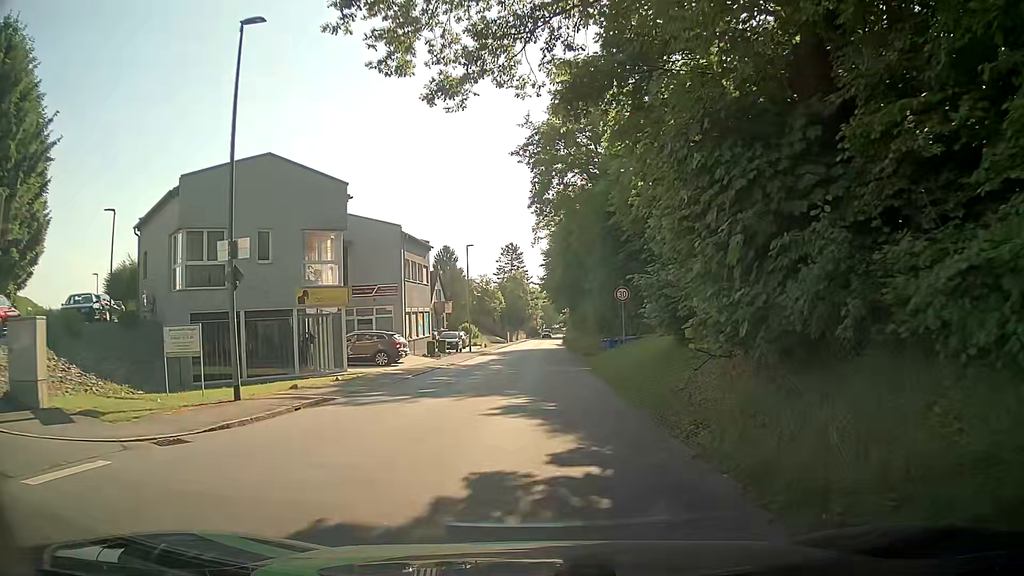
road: tertiary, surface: asphalt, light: Day
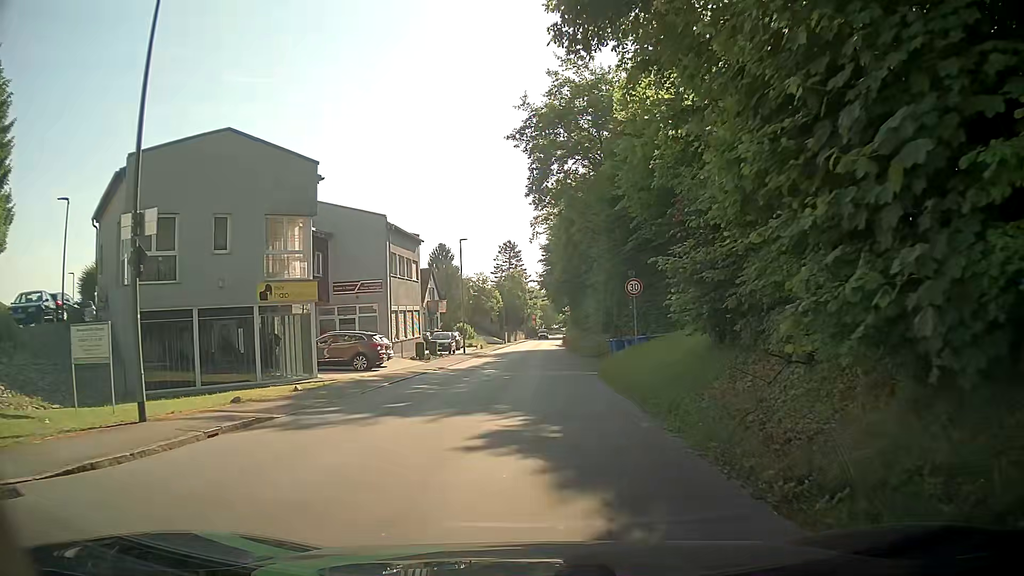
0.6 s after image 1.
(-0.1, +3.7) m; -2°
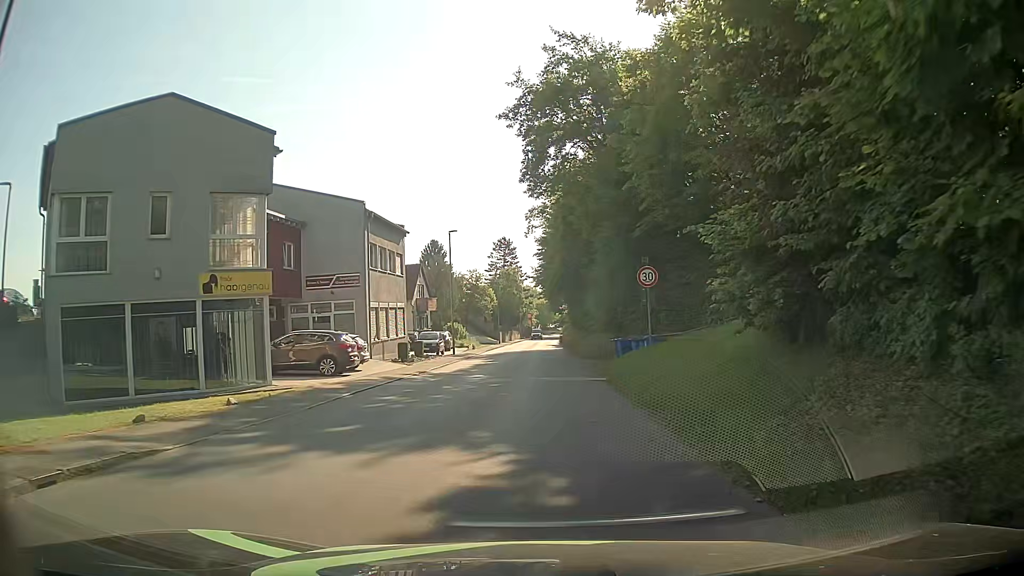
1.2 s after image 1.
(+0.1, +3.9) m; +2°
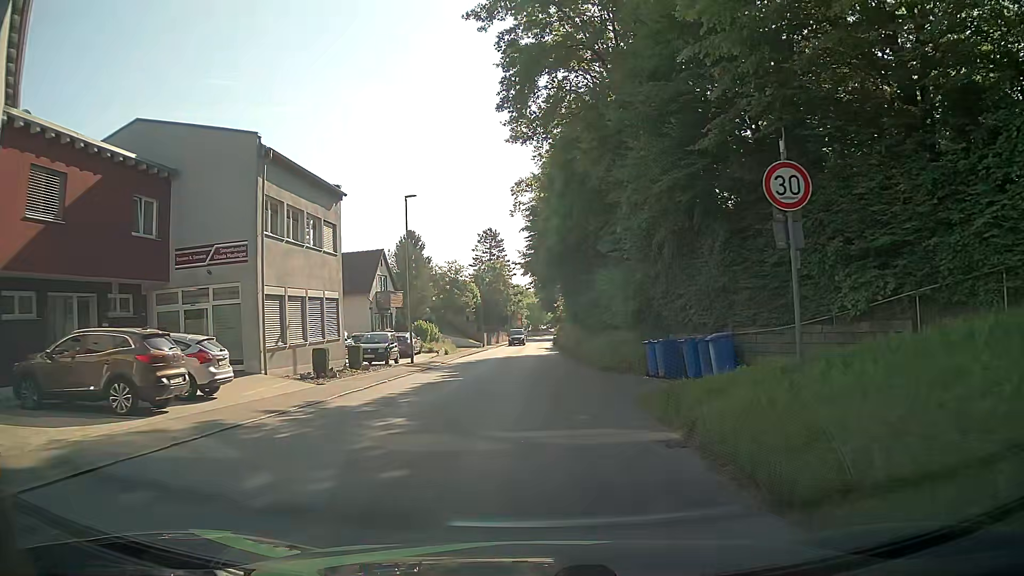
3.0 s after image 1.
(+0.3, +12.2) m; +1°
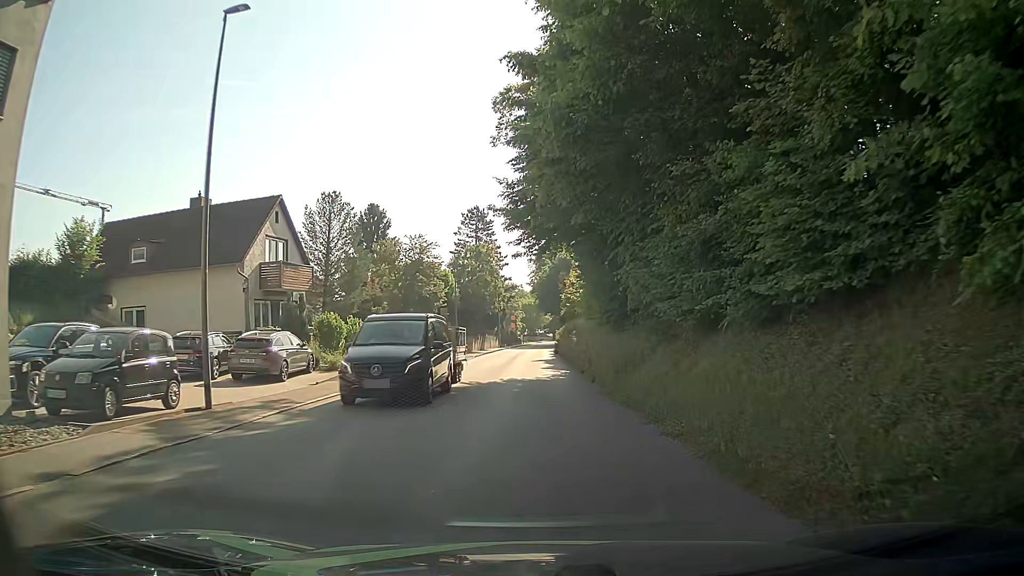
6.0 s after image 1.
(0.0, +21.1) m; 0°
(0, +10) (0, +20) (0, +30) (0, +40) (0, +50) (0, +60) (+1, +70) (+1, +80) (+1, +90) (+2, +100) m
